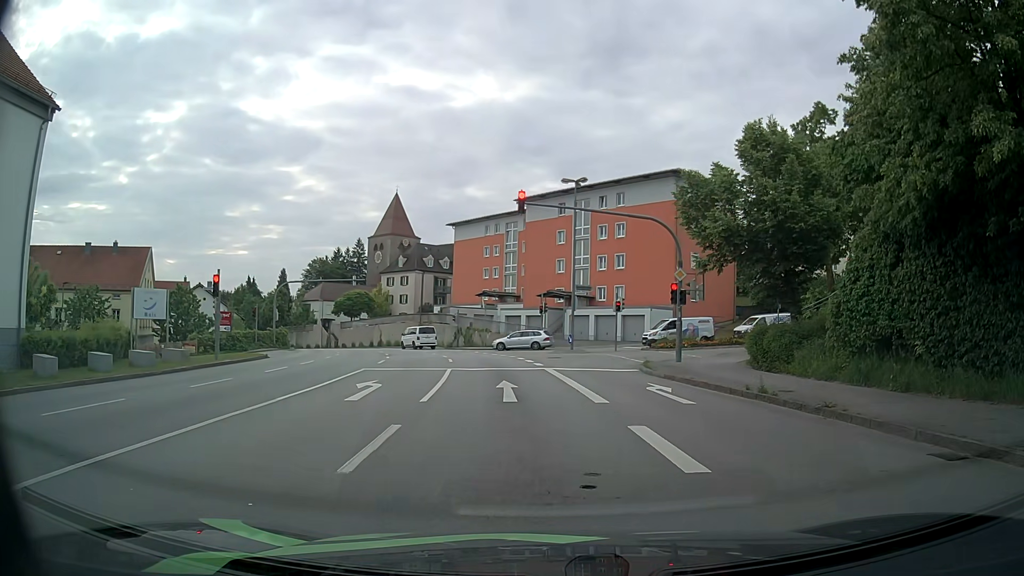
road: tertiary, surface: asphalt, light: Day
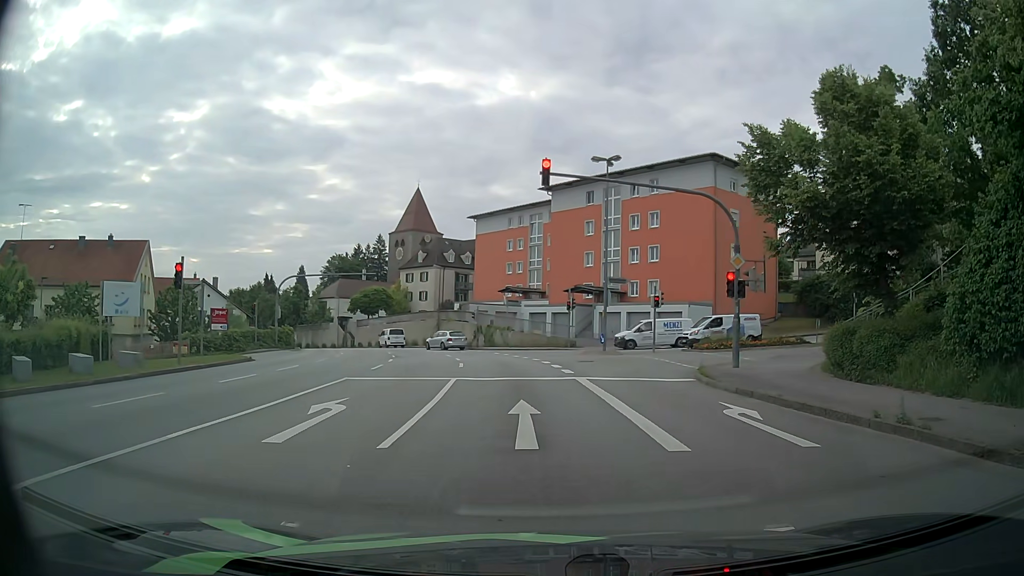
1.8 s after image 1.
(-0.1, +4.8) m; -3°
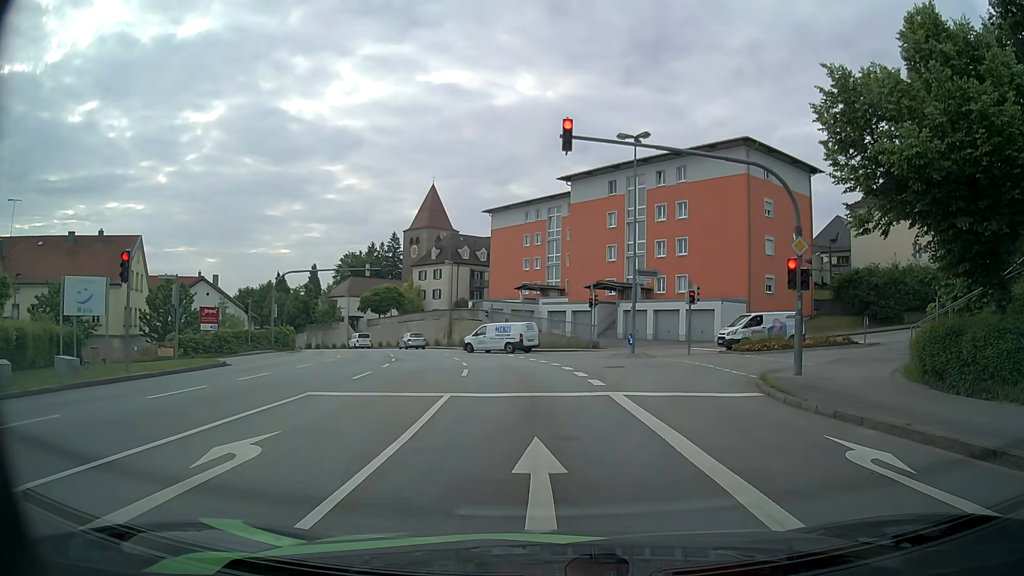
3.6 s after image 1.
(0.0, +4.2) m; 0°
